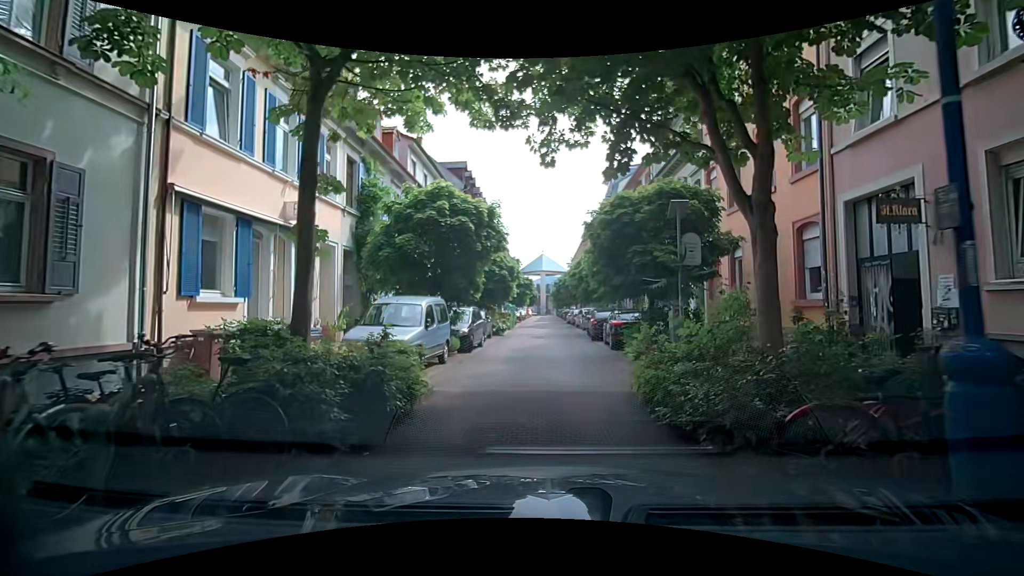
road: residential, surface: paving_stones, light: Day
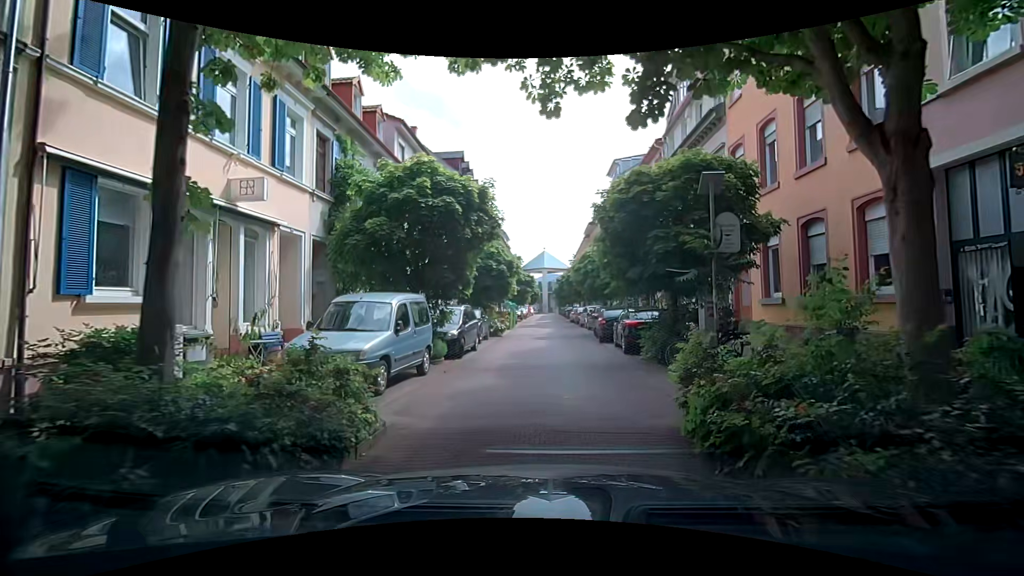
(0.0, +2.5) m; -2°
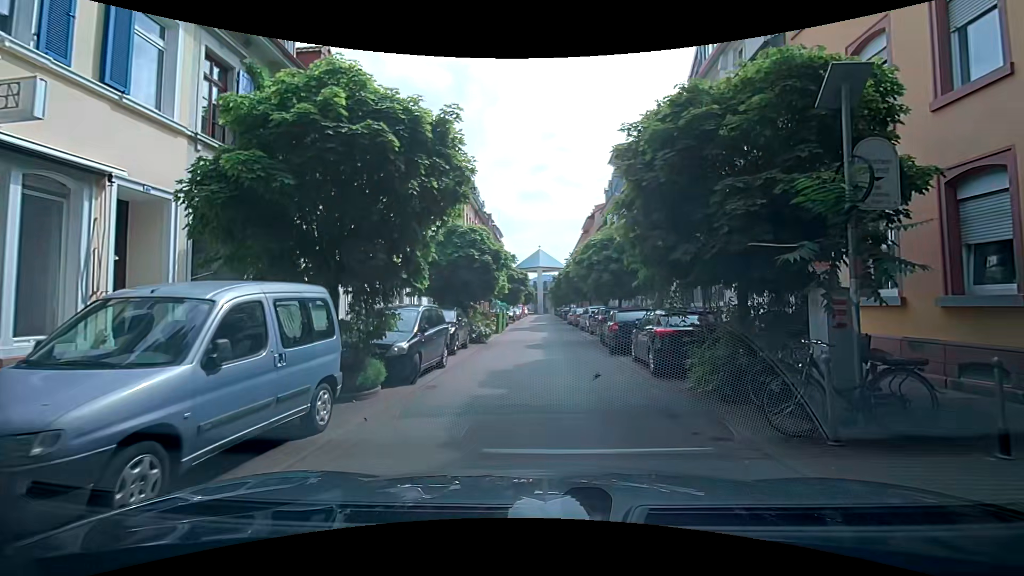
(-0.1, +4.9) m; +1°
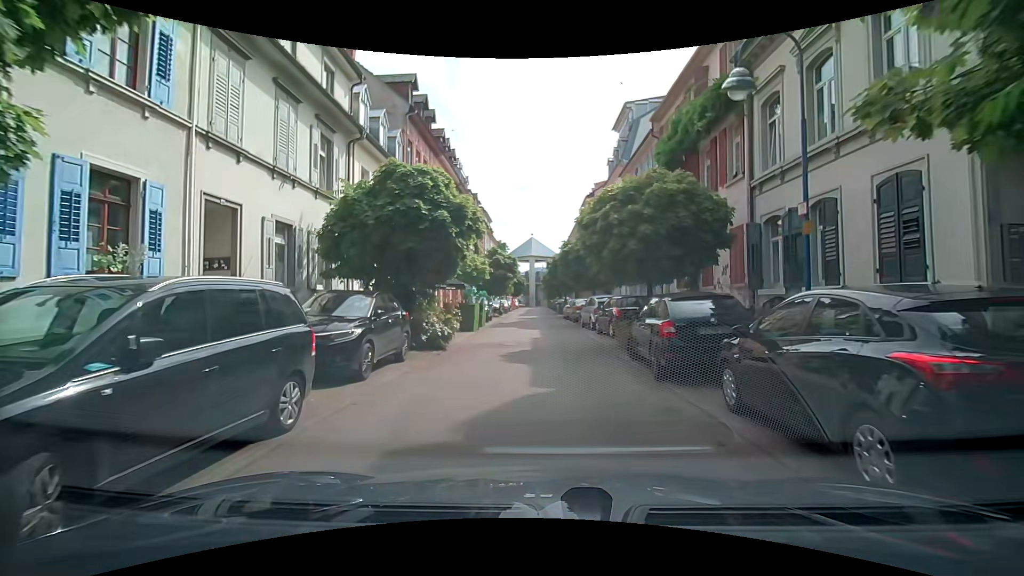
(0.0, +7.7) m; 0°
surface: asphalt
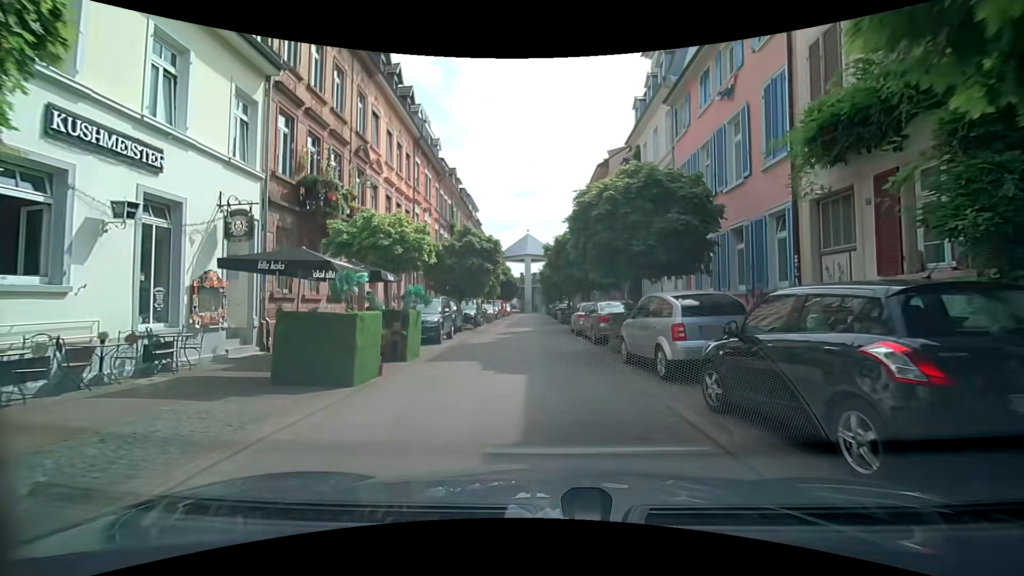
(+0.2, +13.8) m; +2°
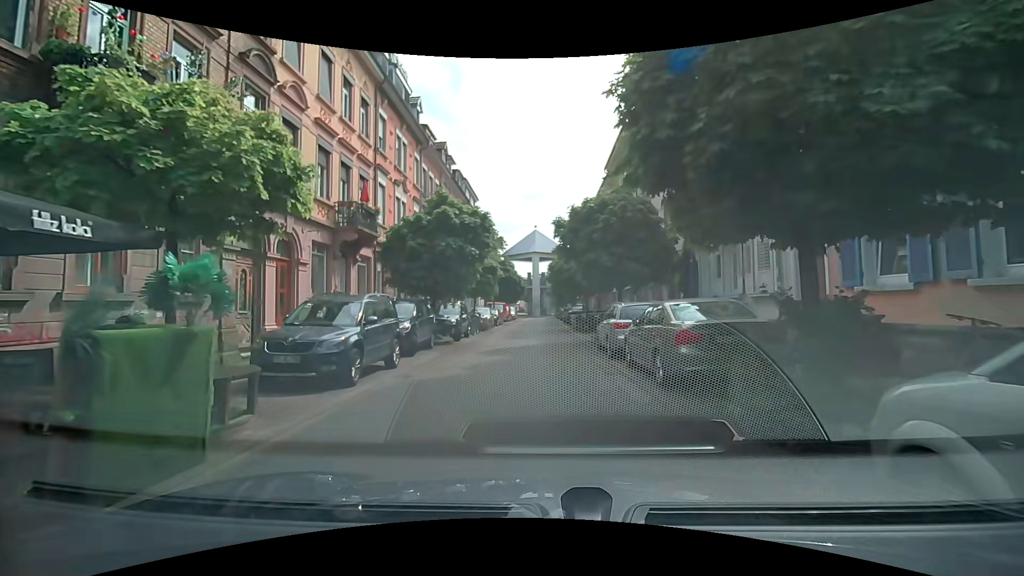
(0.0, +8.6) m; 0°
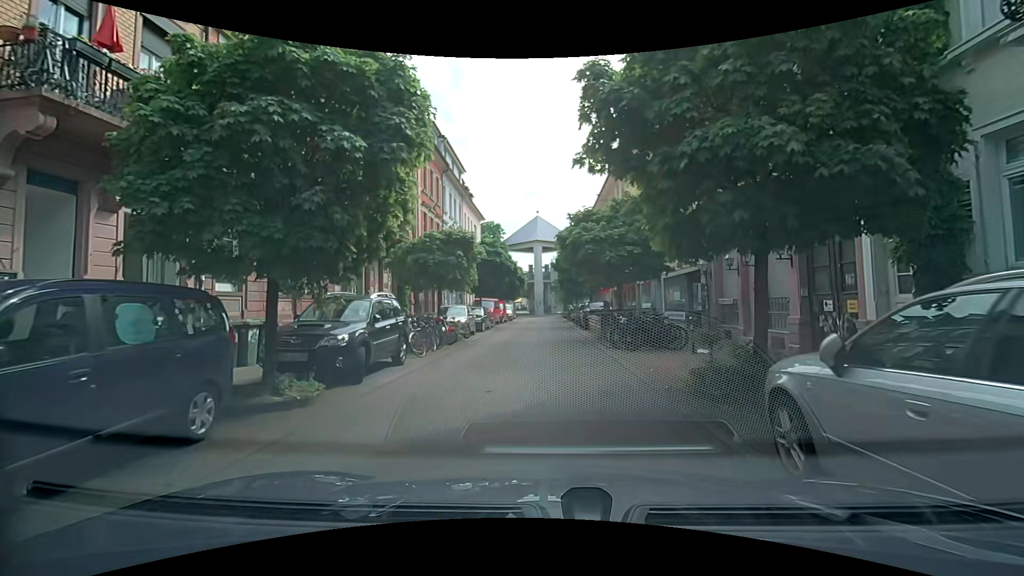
(-0.2, +11.8) m; -1°
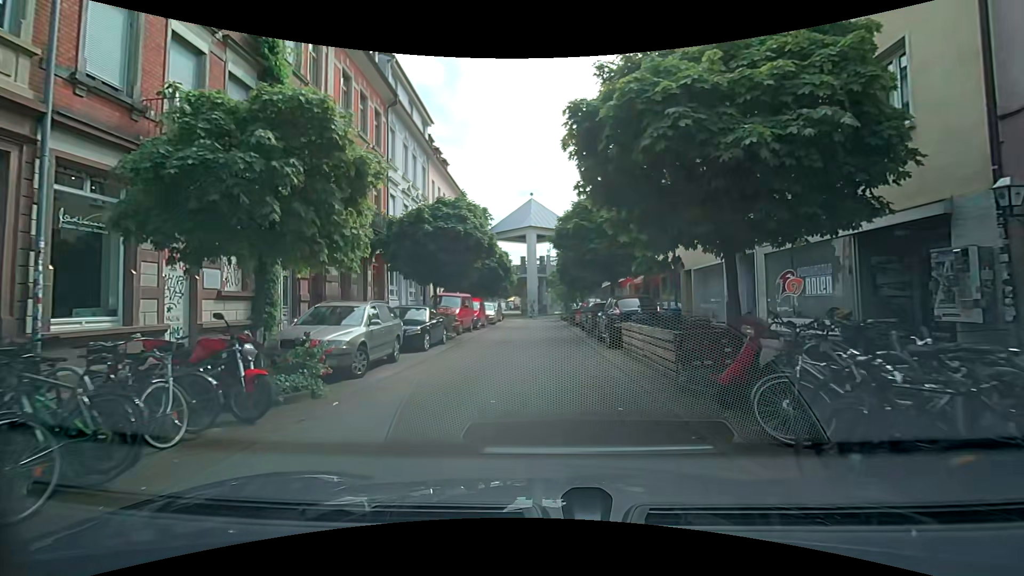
(0.0, +12.2) m; -1°
